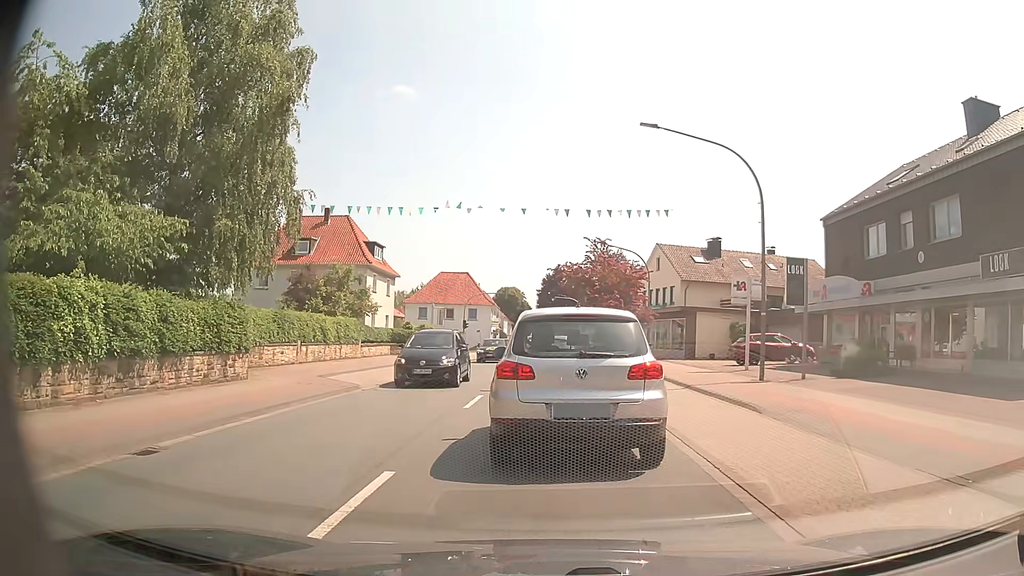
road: primary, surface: asphalt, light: Day
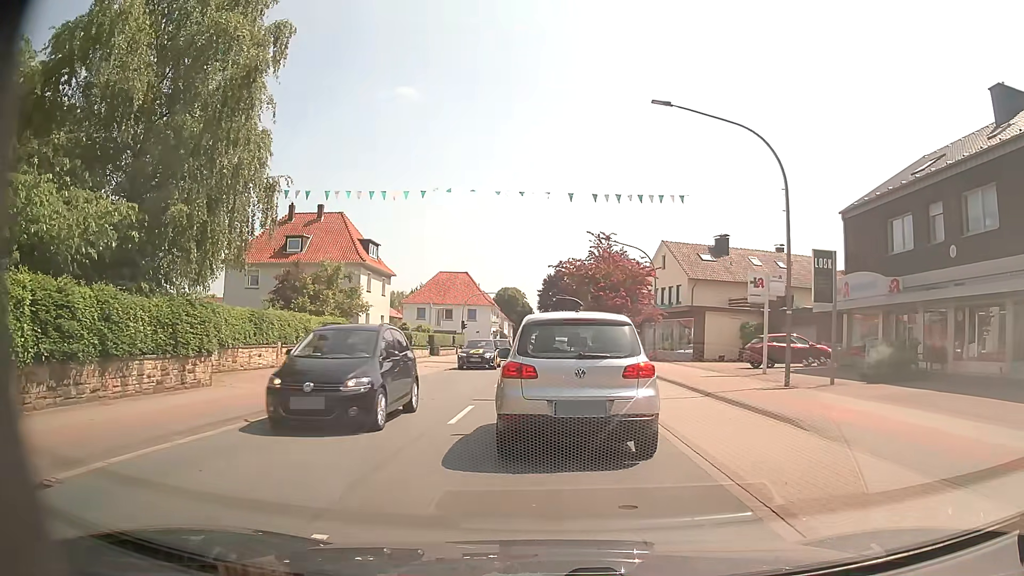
(0.0, +2.3) m; -1°
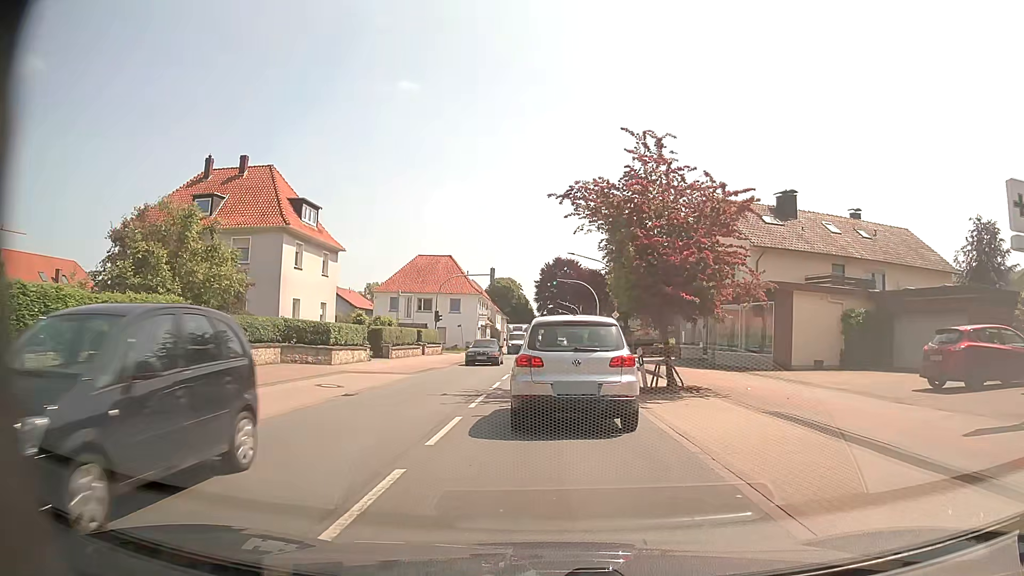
(+0.1, +16.1) m; 0°
(0, +10) (0, +20) (0, +30) (0, +40) (0, +50) (0, +60) (0, +70) (0, +80) (0, +90) (0, +100) m
